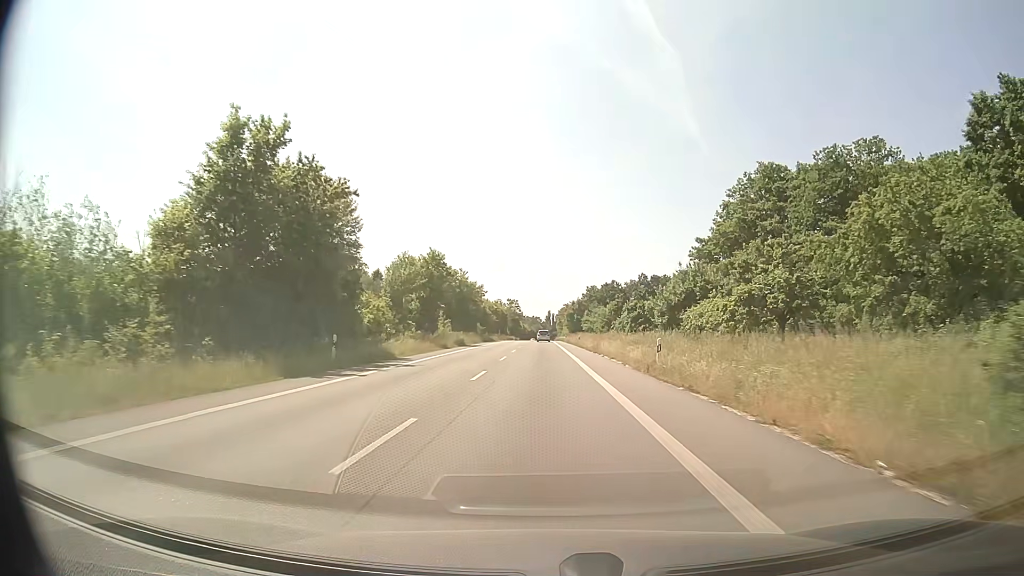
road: secondary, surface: asphalt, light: Day
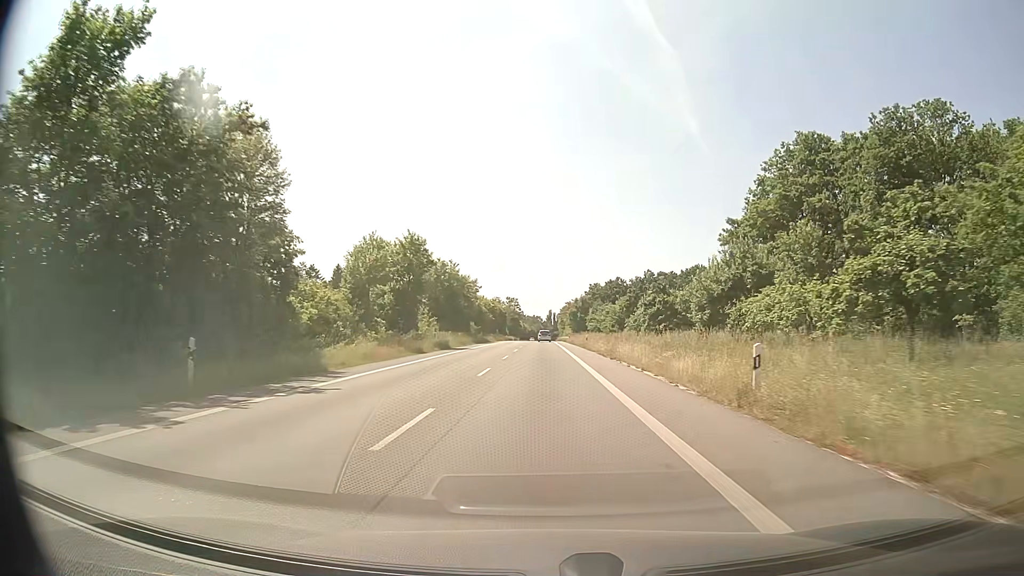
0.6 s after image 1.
(0.0, +10.8) m; 0°
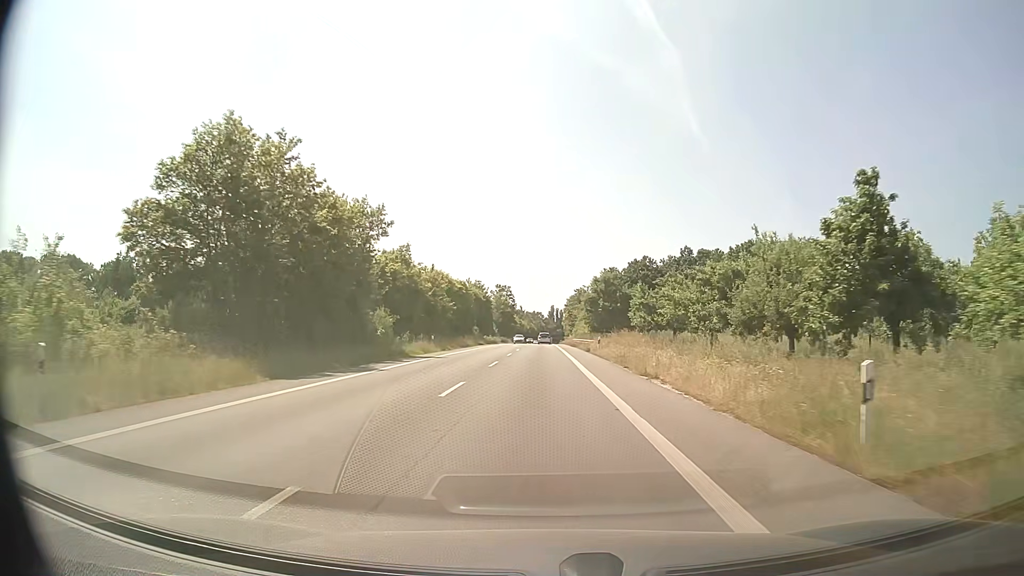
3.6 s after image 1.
(+0.2, +54.2) m; 0°
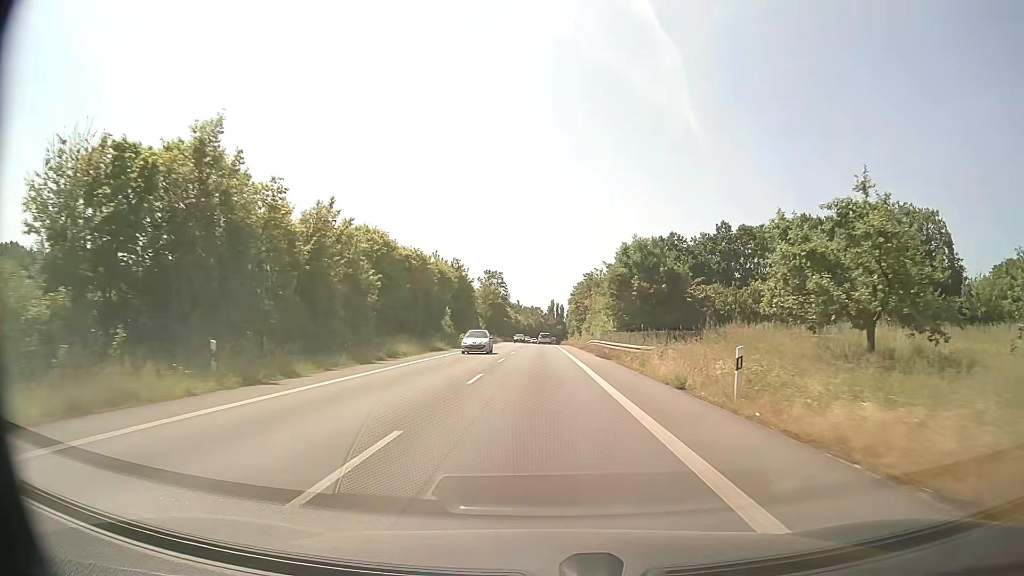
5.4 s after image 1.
(0.0, +32.9) m; 0°
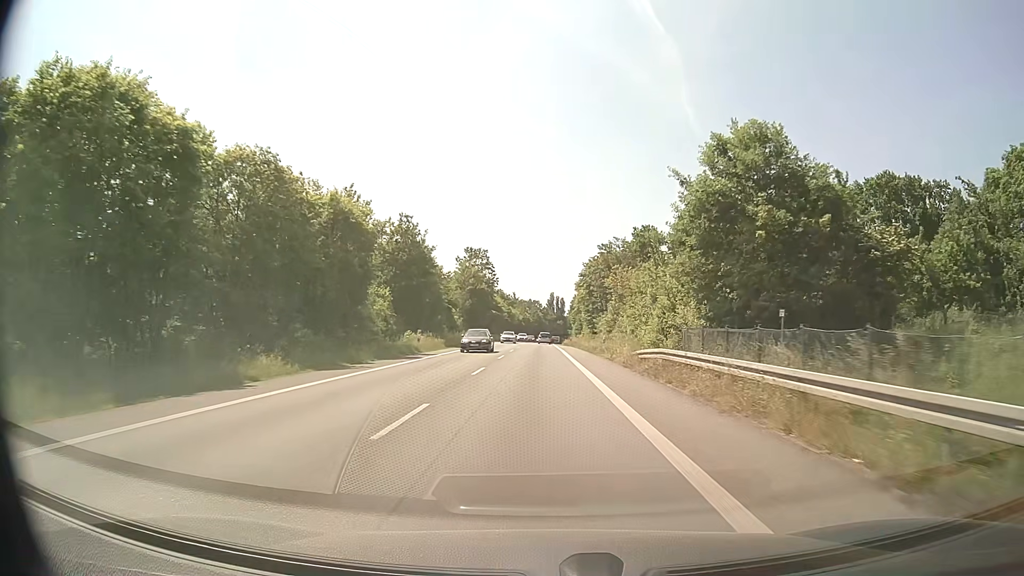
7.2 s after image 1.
(+0.1, +33.0) m; 0°
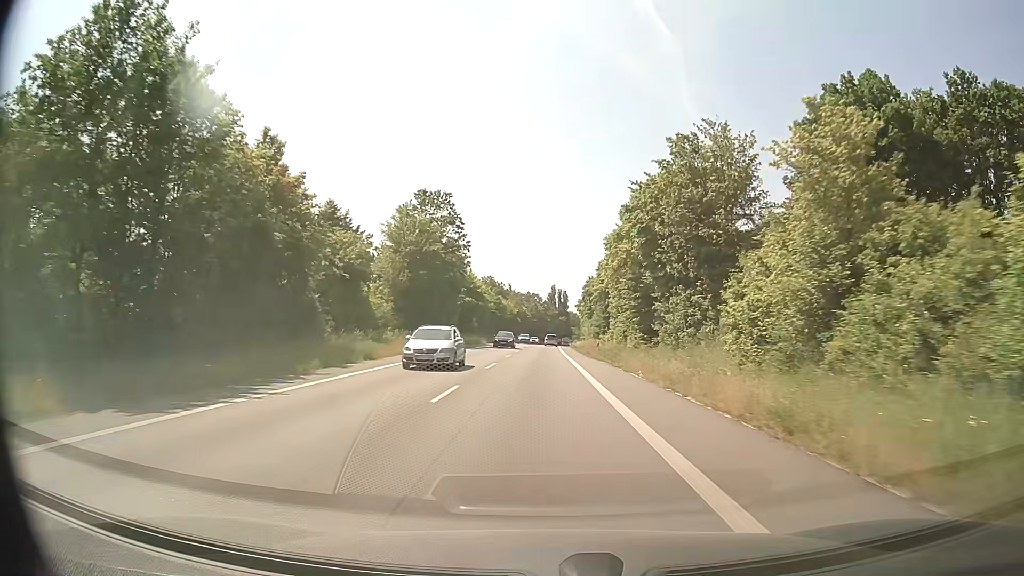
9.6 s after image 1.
(0.0, +43.8) m; 0°
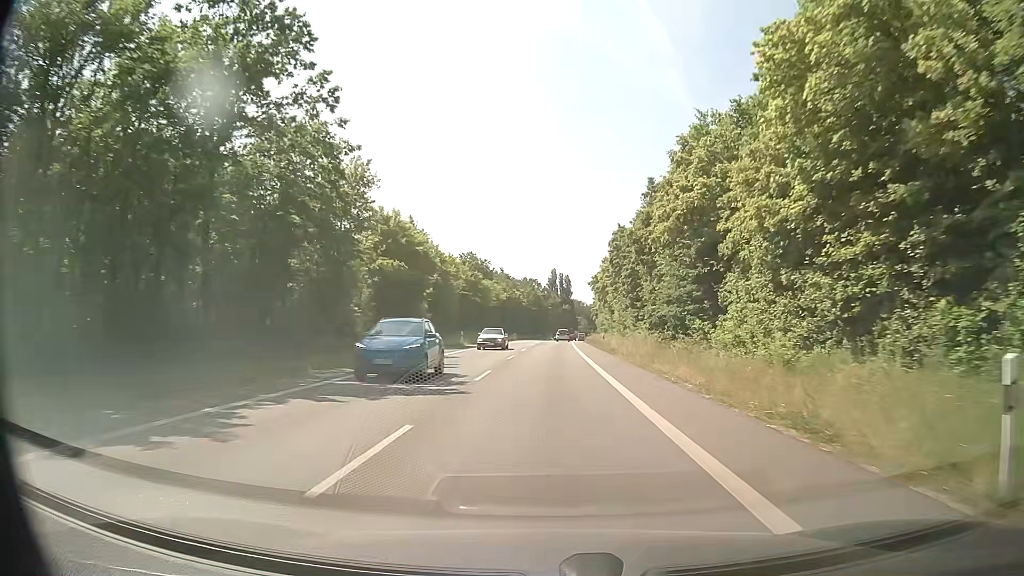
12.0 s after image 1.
(0.0, +43.3) m; 0°
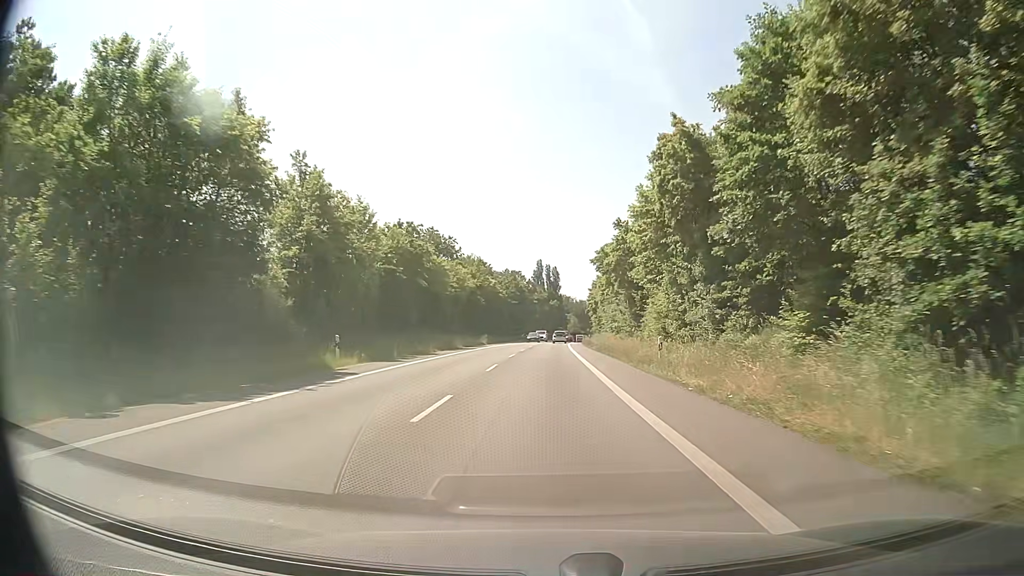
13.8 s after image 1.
(+0.4, +31.5) m; +1°
(0, +10) (0, +20) (0, +30) (0, +40) (+1, +50) (+1, +60) (+1, +70) (+1, +80) (+2, +90) (+2, +100) m
